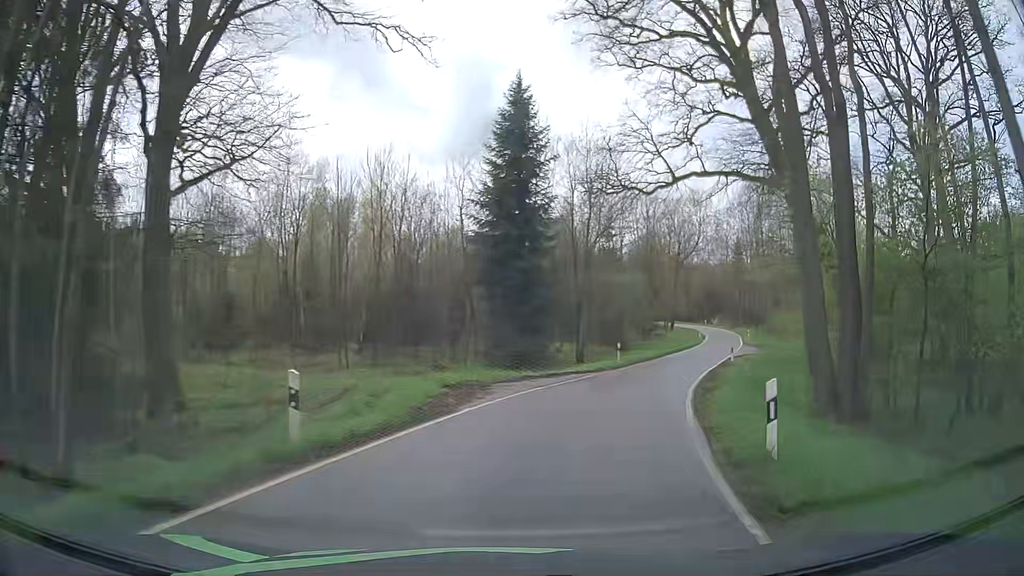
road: tertiary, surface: asphalt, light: Day
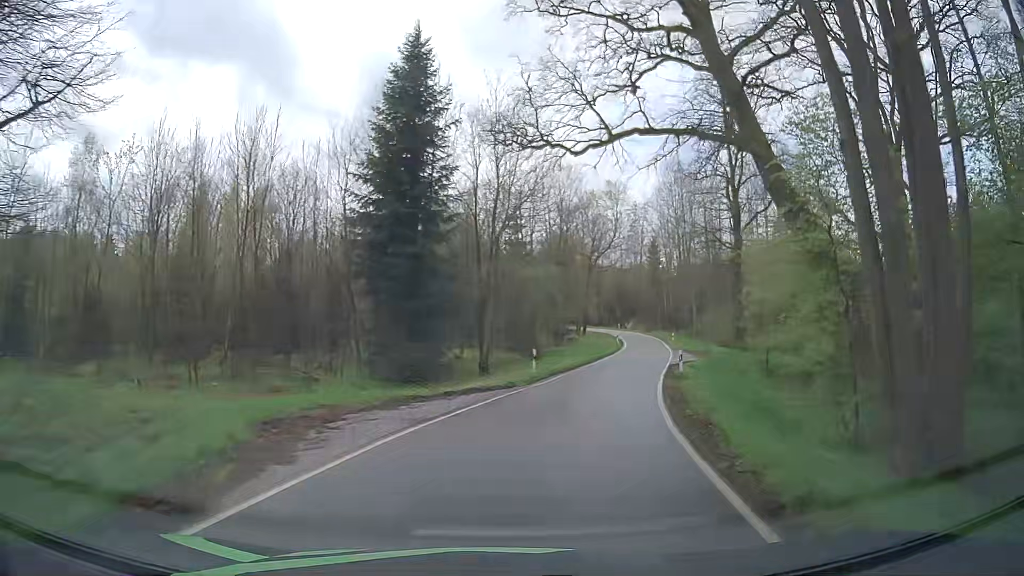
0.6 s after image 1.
(+0.7, +7.5) m; +9°
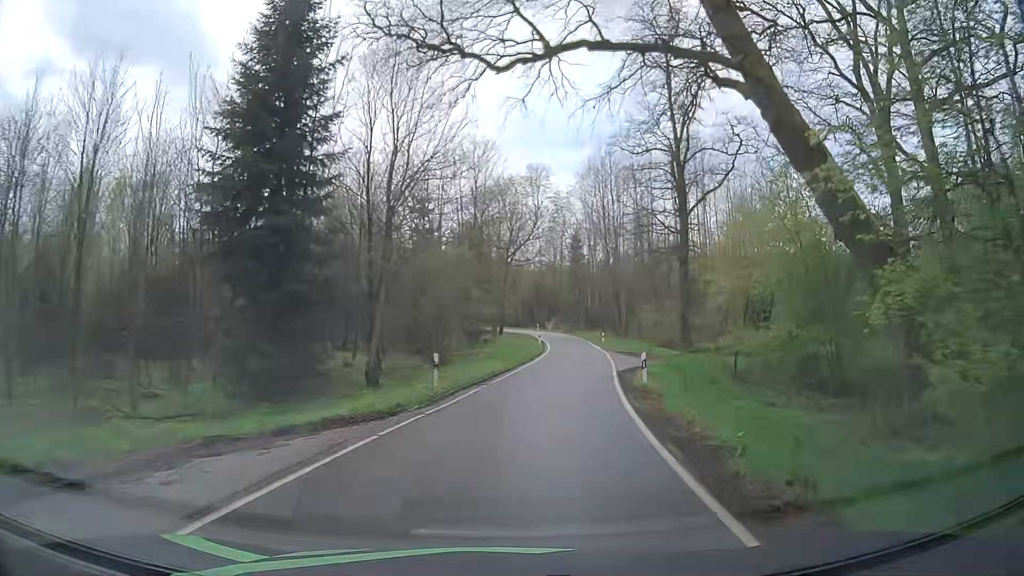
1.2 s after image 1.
(+0.5, +7.8) m; +6°
(+1, +10) (+2, +20) (+4, +30) (+6, +40) (+7, +49) (+9, +59) (+10, +69) (+9, +79) (+8, +89) (+6, +99) m
